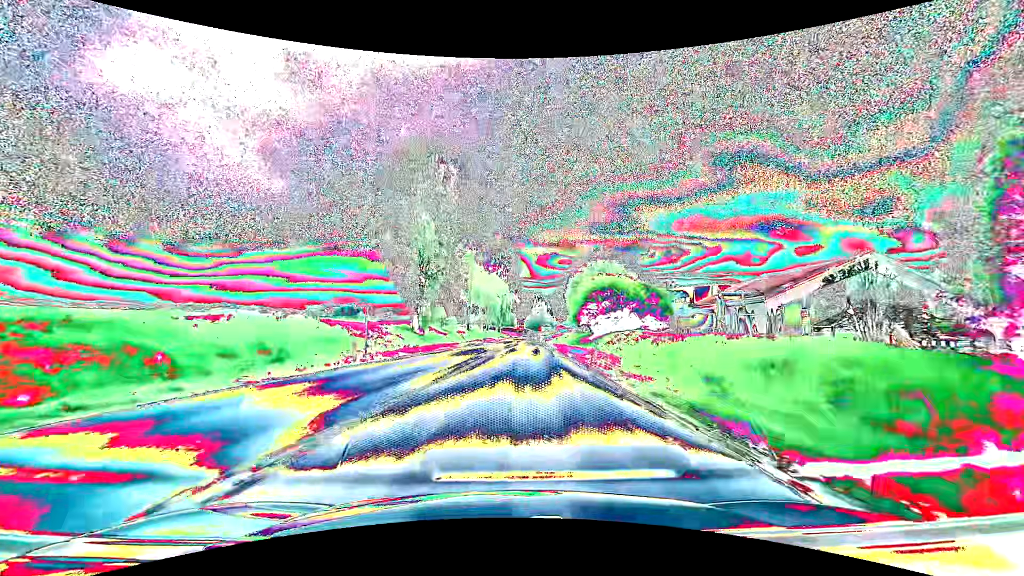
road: secondary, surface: asphalt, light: Day
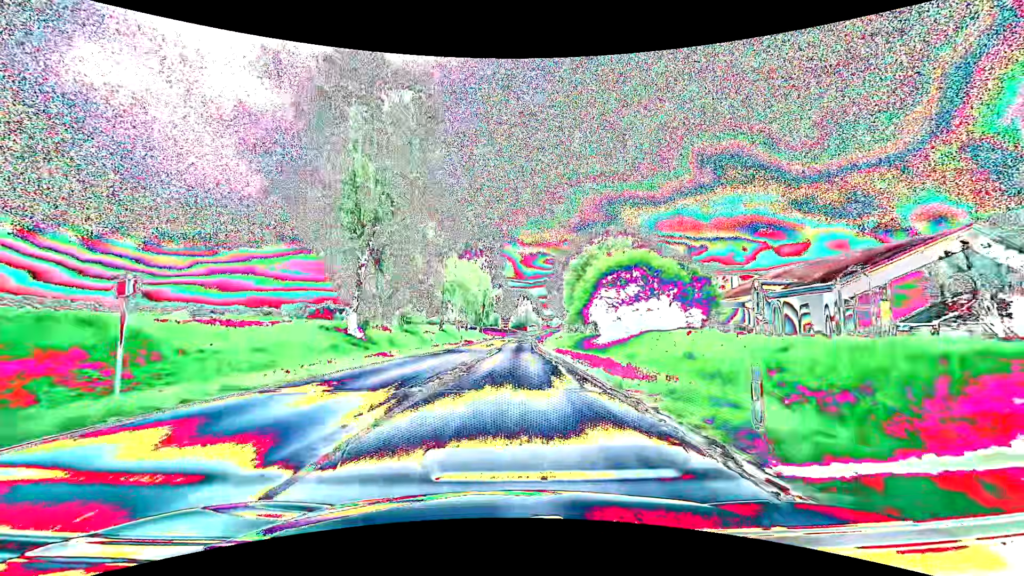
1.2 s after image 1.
(+0.4, +16.2) m; +2°
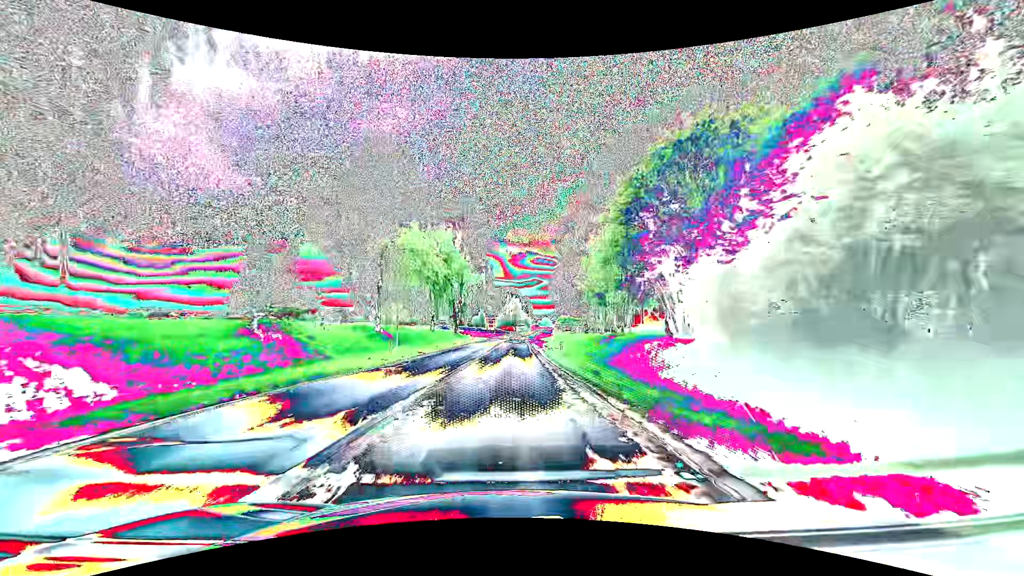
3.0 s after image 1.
(+0.5, +28.7) m; +1°
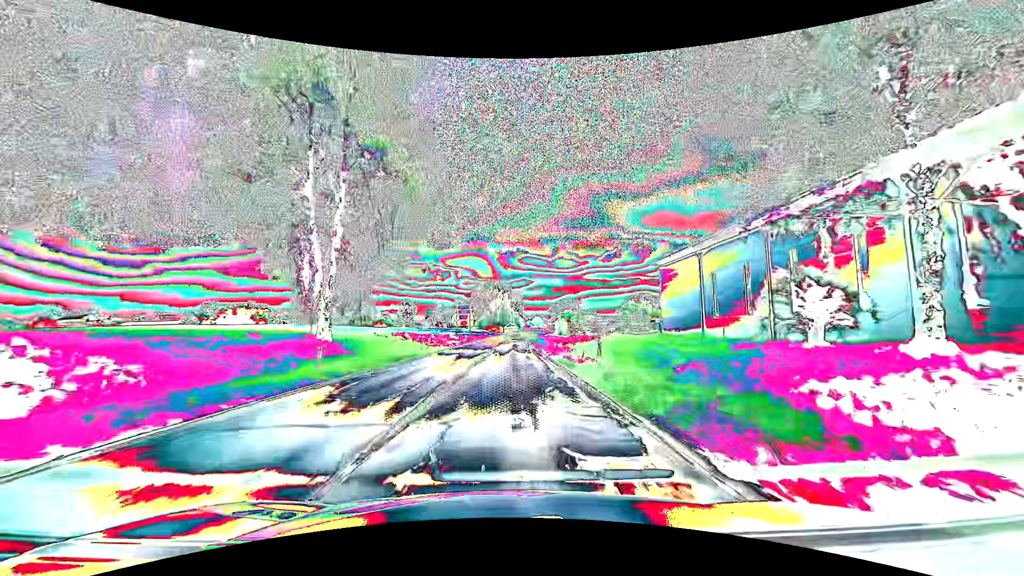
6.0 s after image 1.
(+0.4, +58.1) m; +1°
(0, +10) (0, +20) (0, +30) (0, +40) (0, +50) (+1, +60) (+1, +70) (+1, +80) (+1, +90) (+2, +100) m
